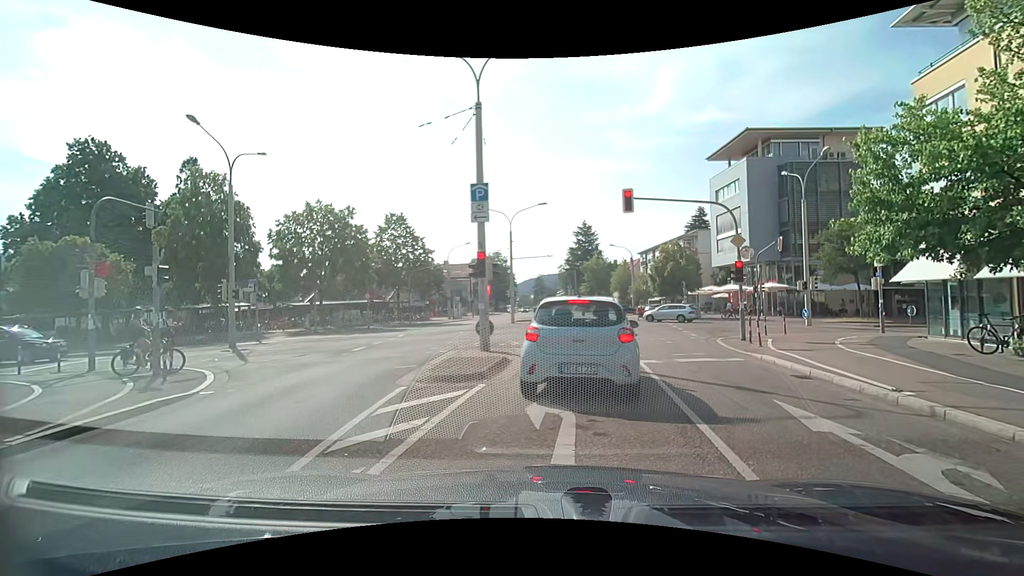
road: tertiary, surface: asphalt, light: Day
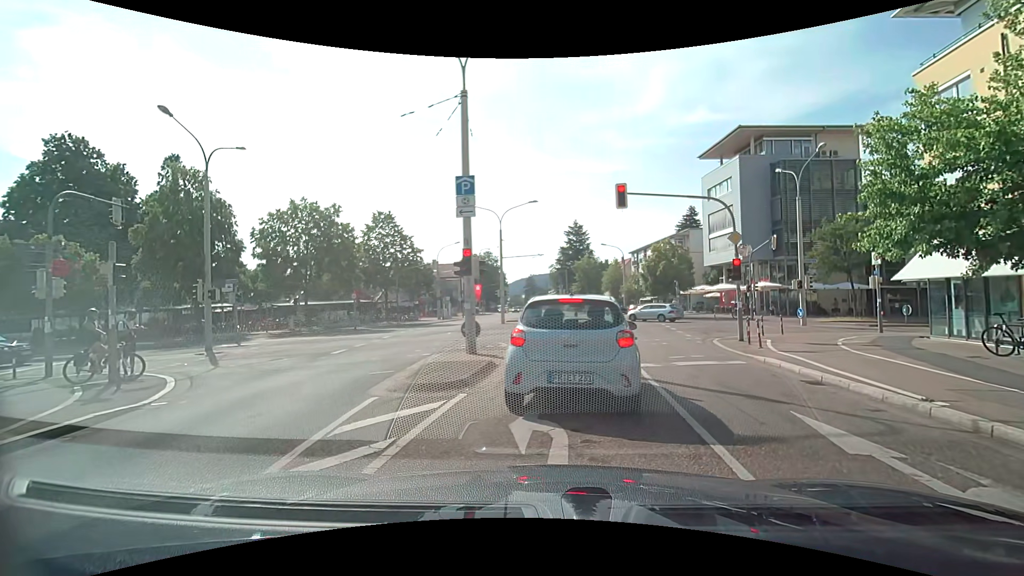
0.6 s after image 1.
(0.0, +0.9) m; +1°
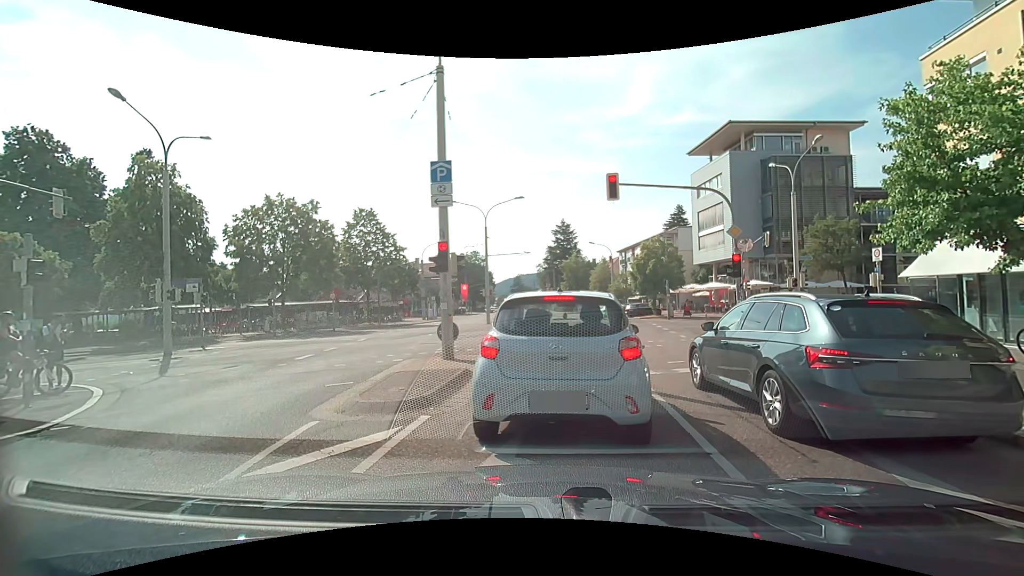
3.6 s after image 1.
(0.0, +1.5) m; 0°
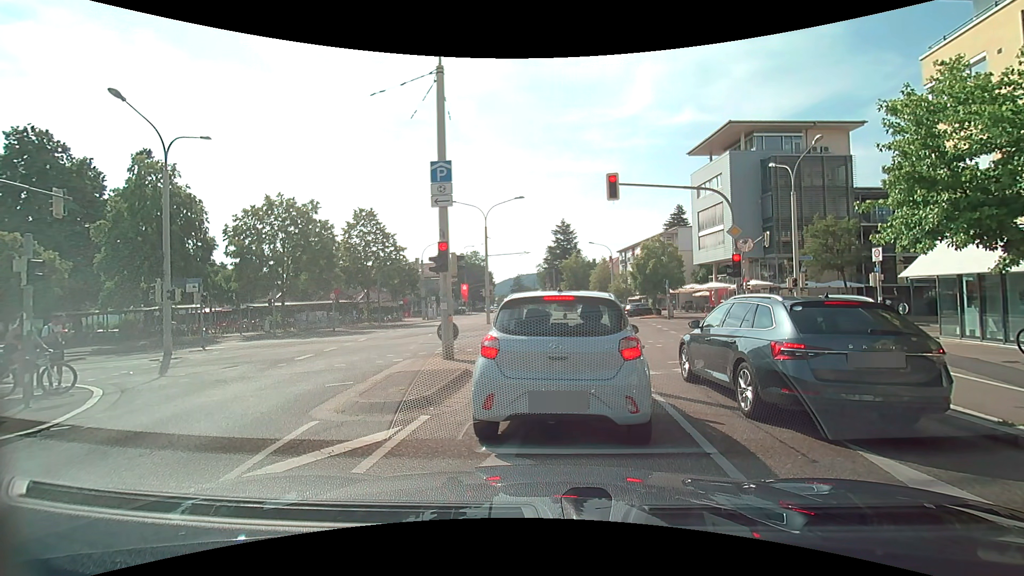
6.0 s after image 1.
(0.0, 0.0) m; 0°
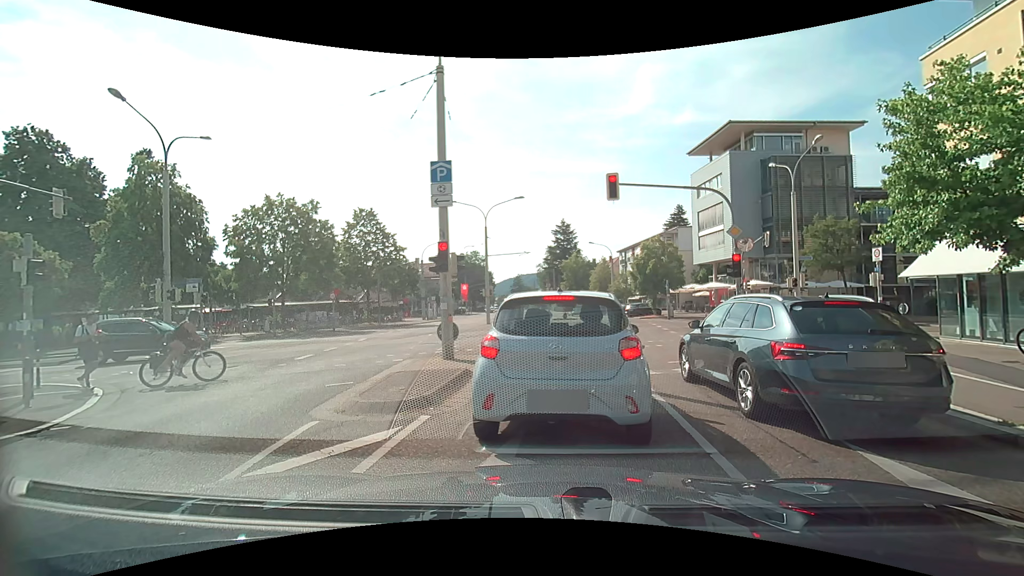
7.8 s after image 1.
(0.0, 0.0) m; 0°
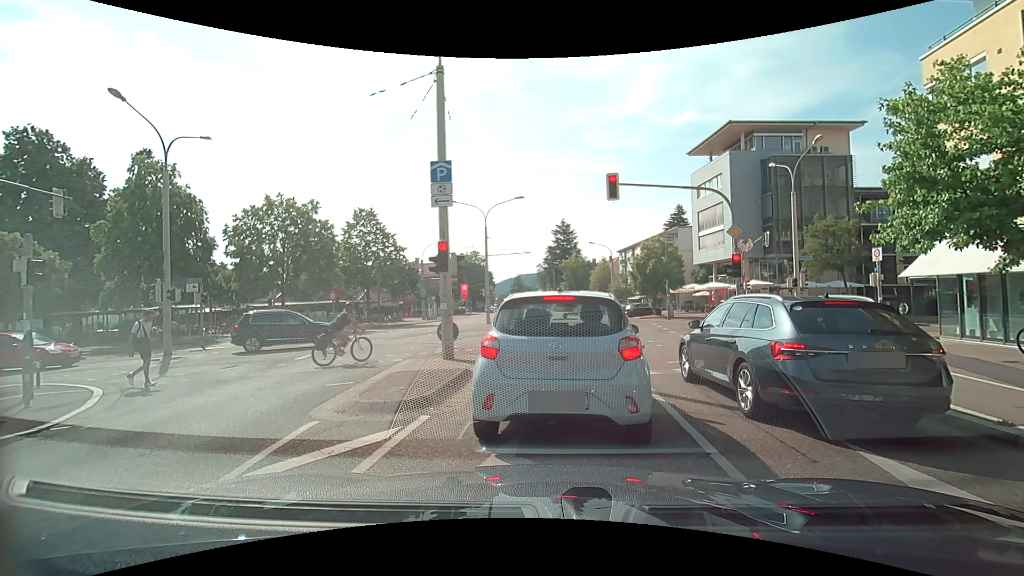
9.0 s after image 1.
(0.0, 0.0) m; 0°
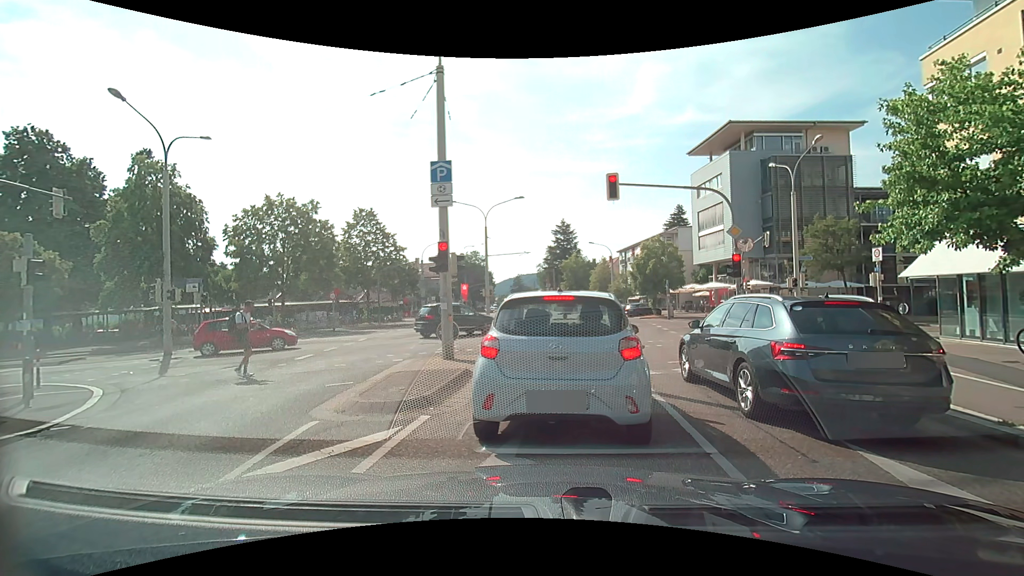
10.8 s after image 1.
(0.0, 0.0) m; 0°
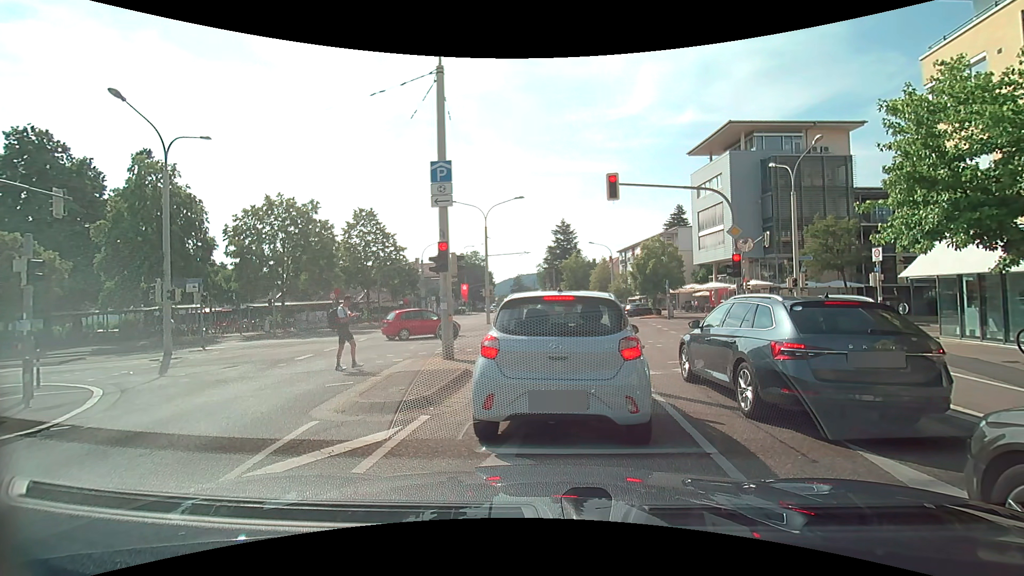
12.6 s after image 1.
(0.0, 0.0) m; 0°
